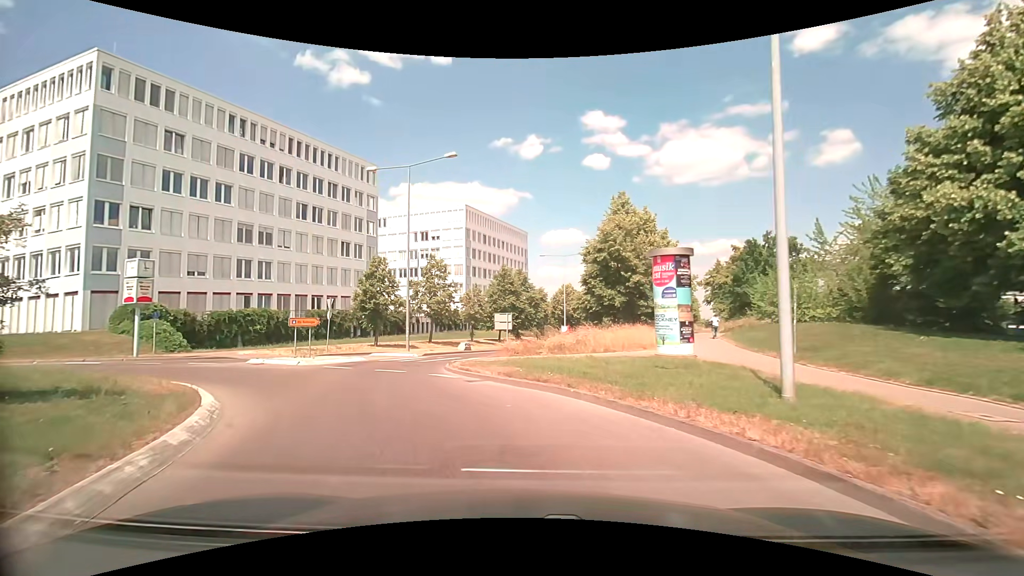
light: Day
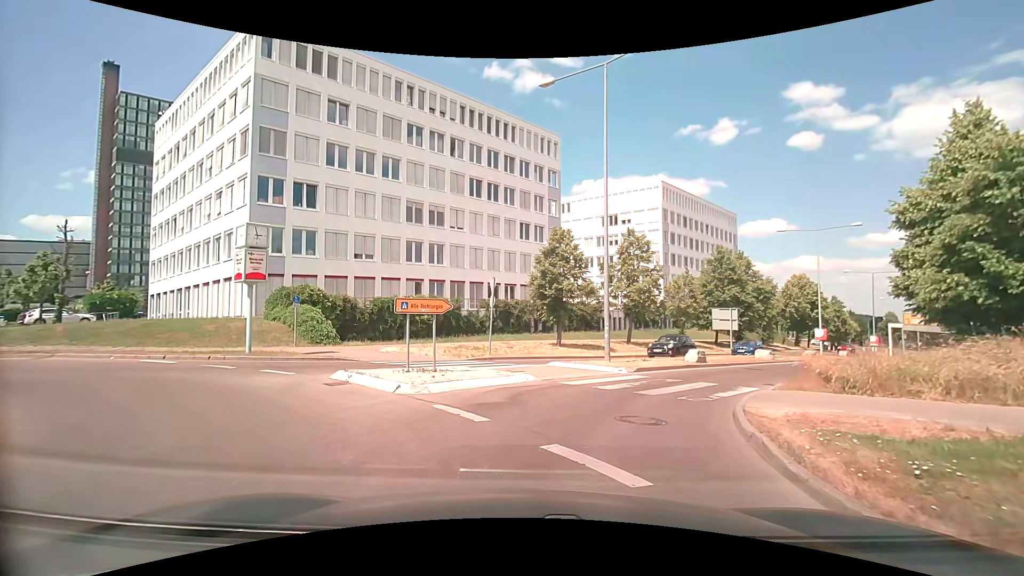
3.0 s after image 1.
(-2.6, +11.5) m; -22°
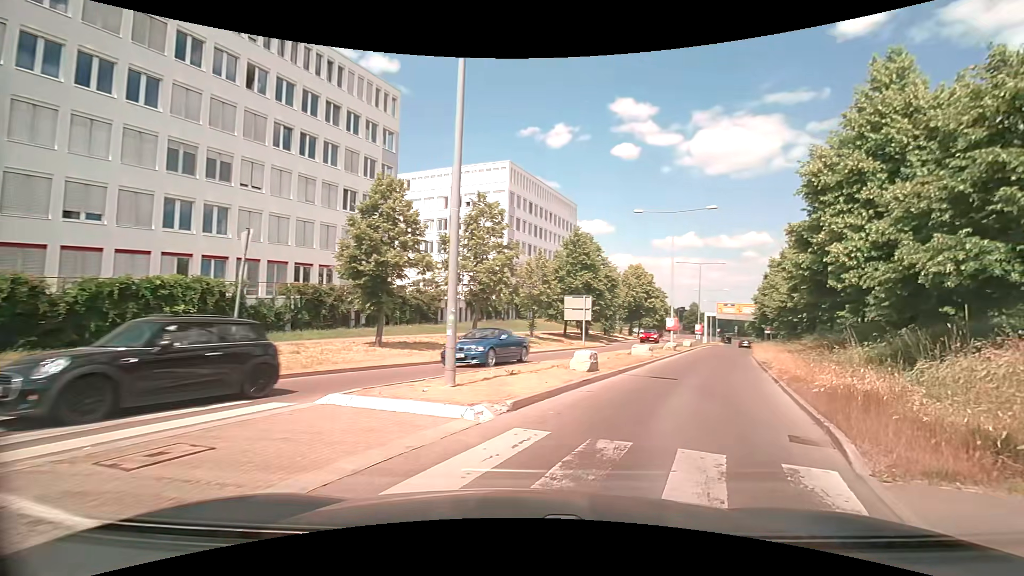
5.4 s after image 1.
(+0.6, +9.5) m; +16°
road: tertiary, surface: asphalt
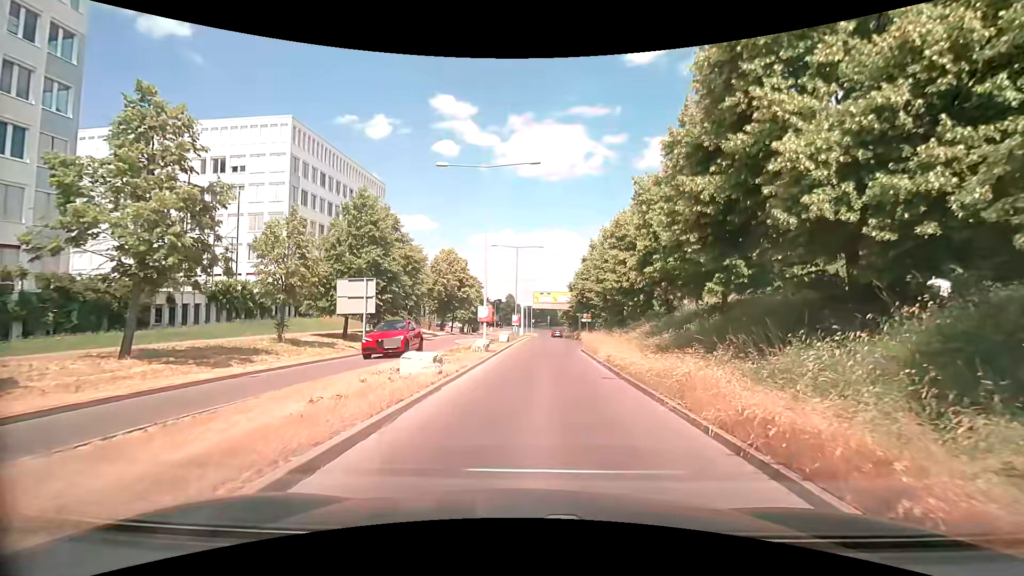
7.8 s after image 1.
(+3.2, +11.7) m; +21°
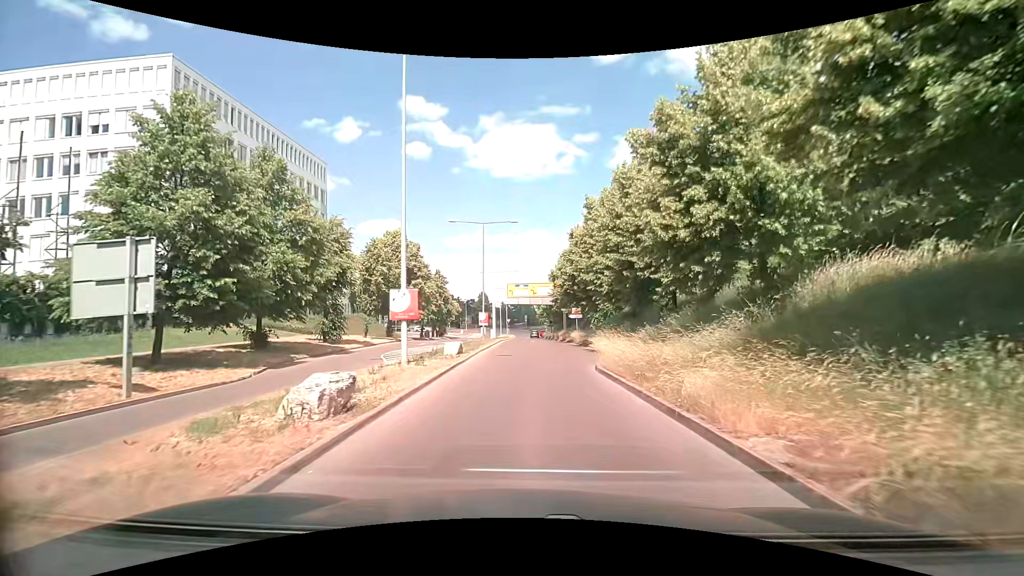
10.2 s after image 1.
(+0.5, +15.5) m; +3°
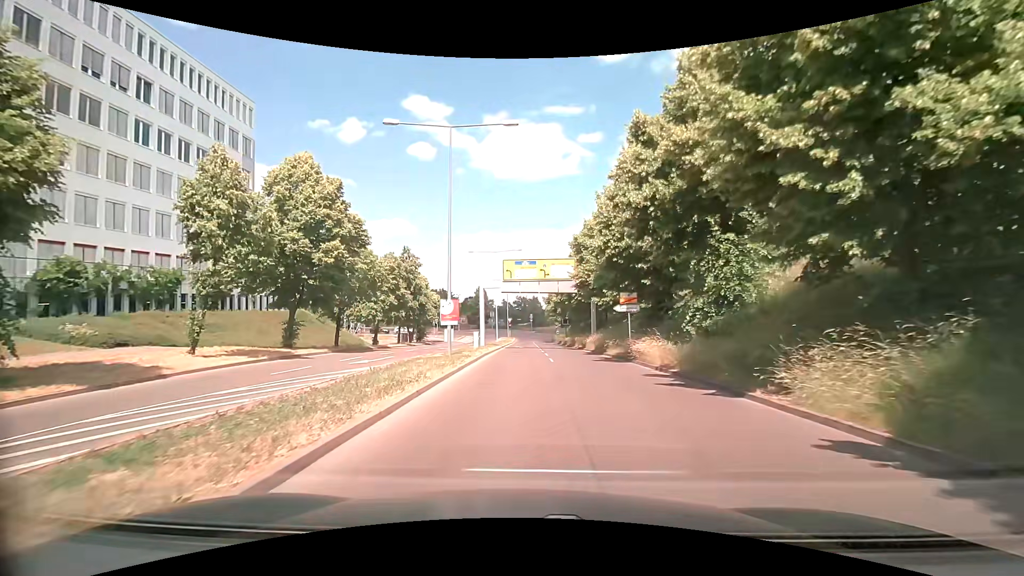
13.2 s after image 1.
(-0.1, +23.8) m; 0°
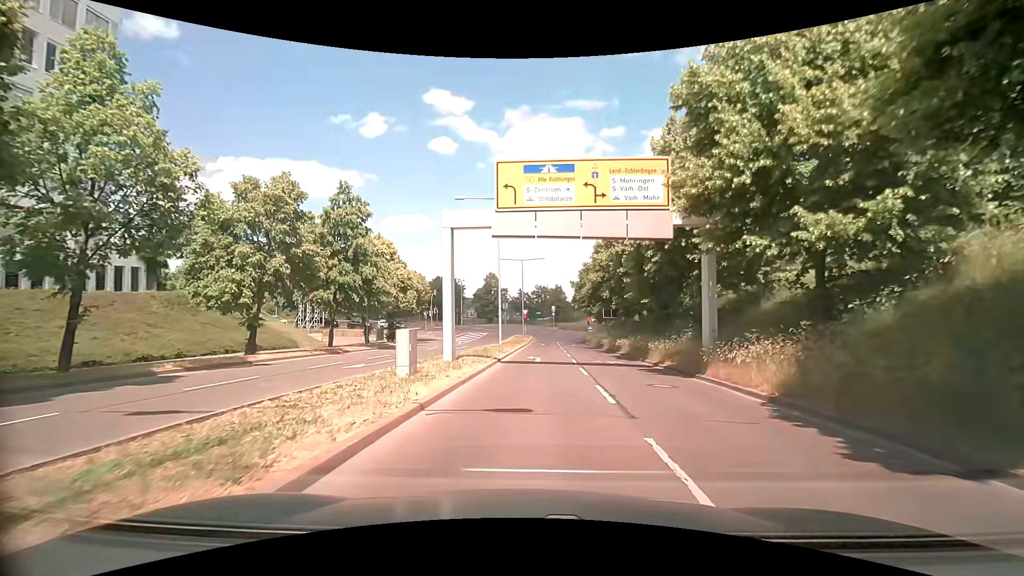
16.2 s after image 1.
(-0.2, +23.5) m; -3°
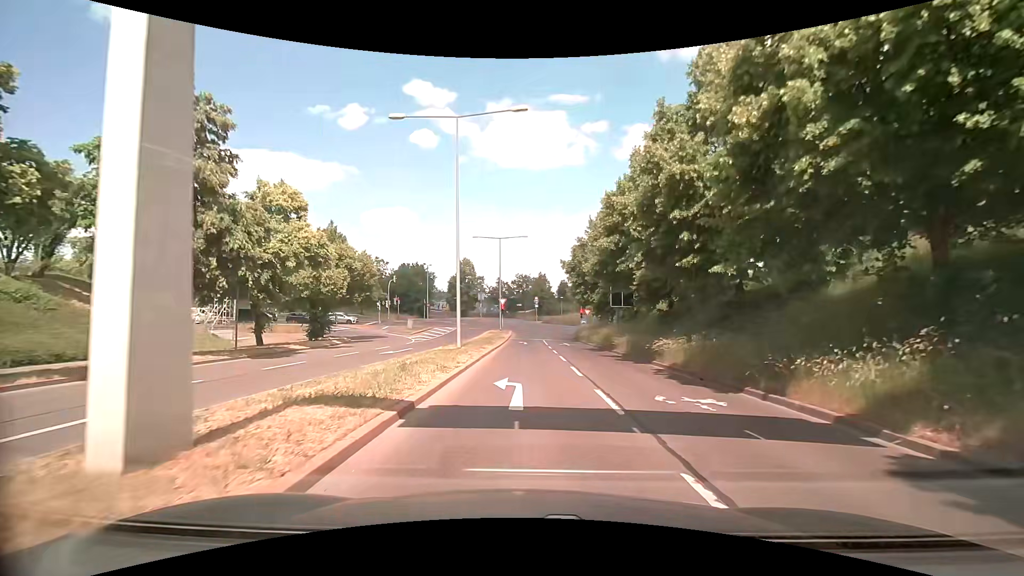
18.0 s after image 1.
(+0.2, +13.8) m; +2°
